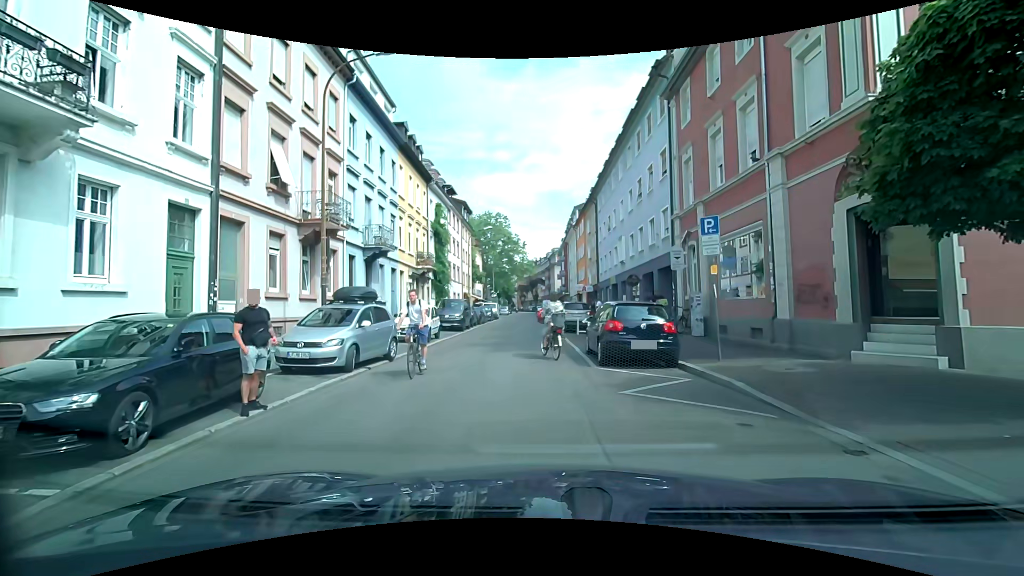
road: residential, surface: asphalt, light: Day
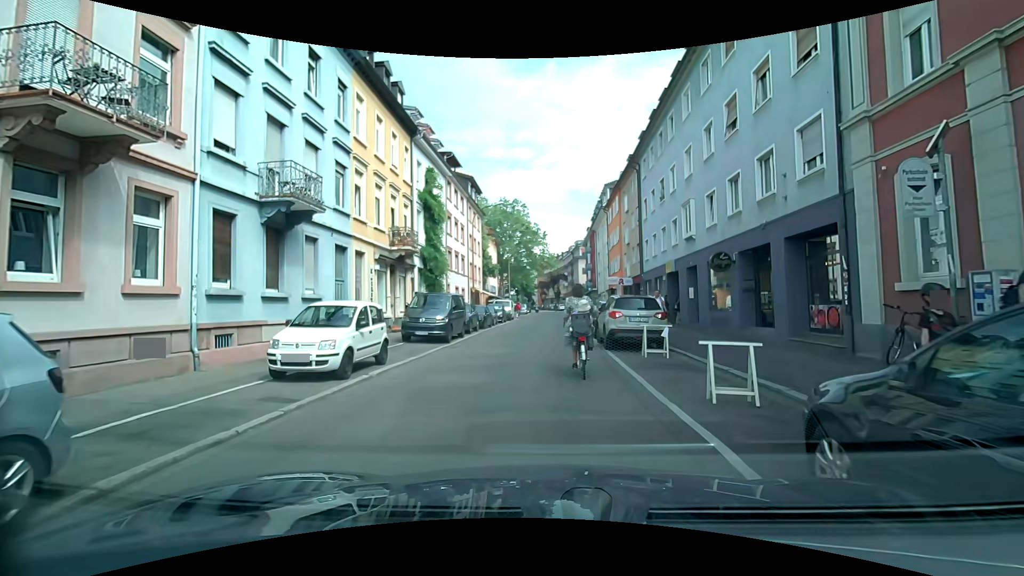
(-0.2, +10.8) m; -2°
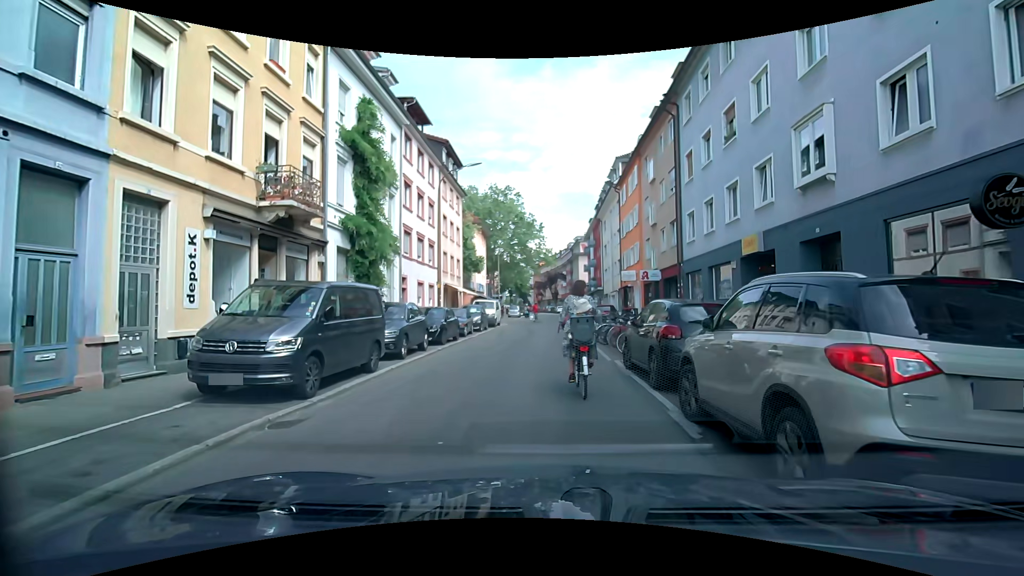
(-0.2, +11.1) m; -1°
